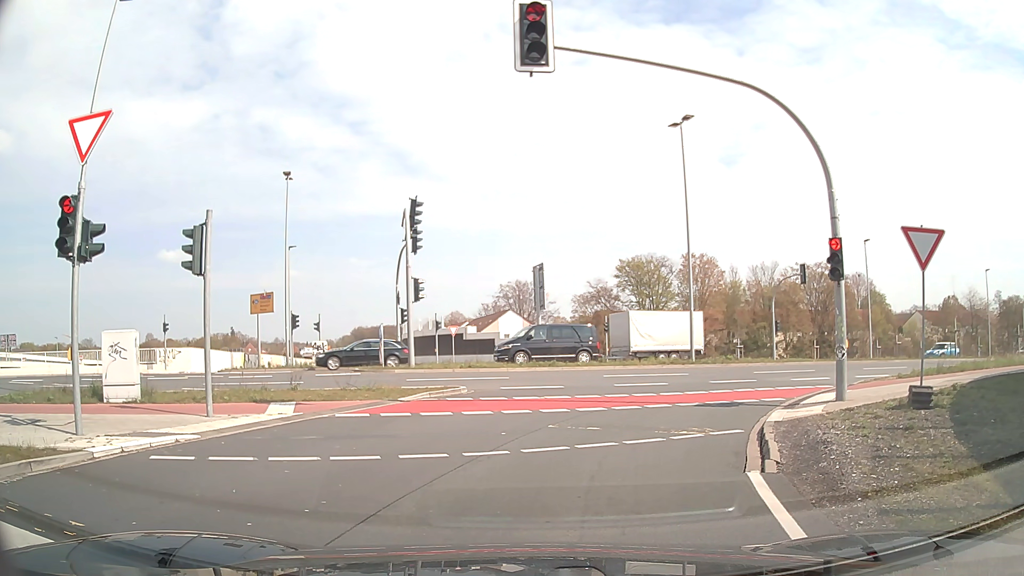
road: trunk_link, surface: asphalt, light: Day
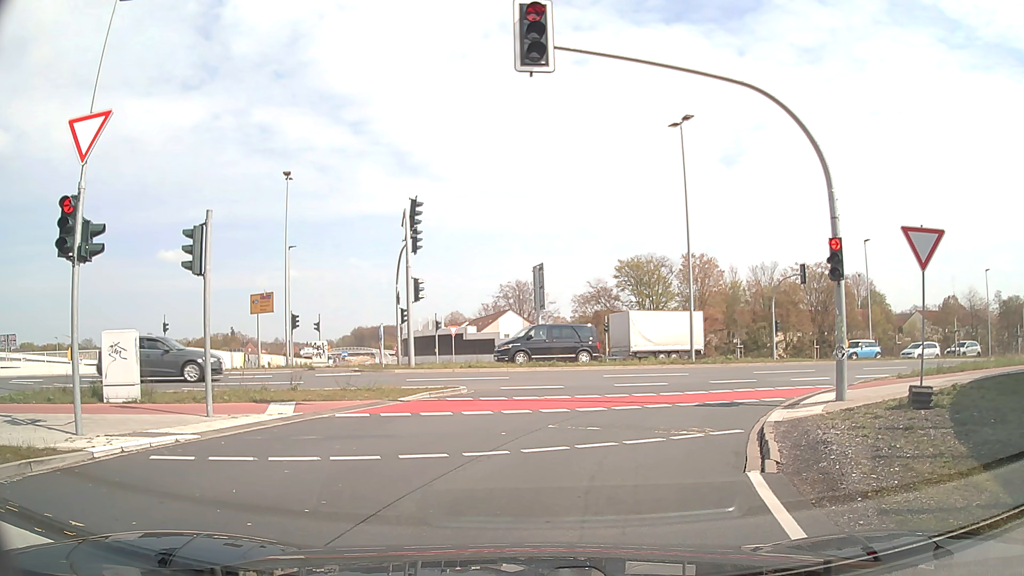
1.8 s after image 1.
(0.0, 0.0) m; 0°
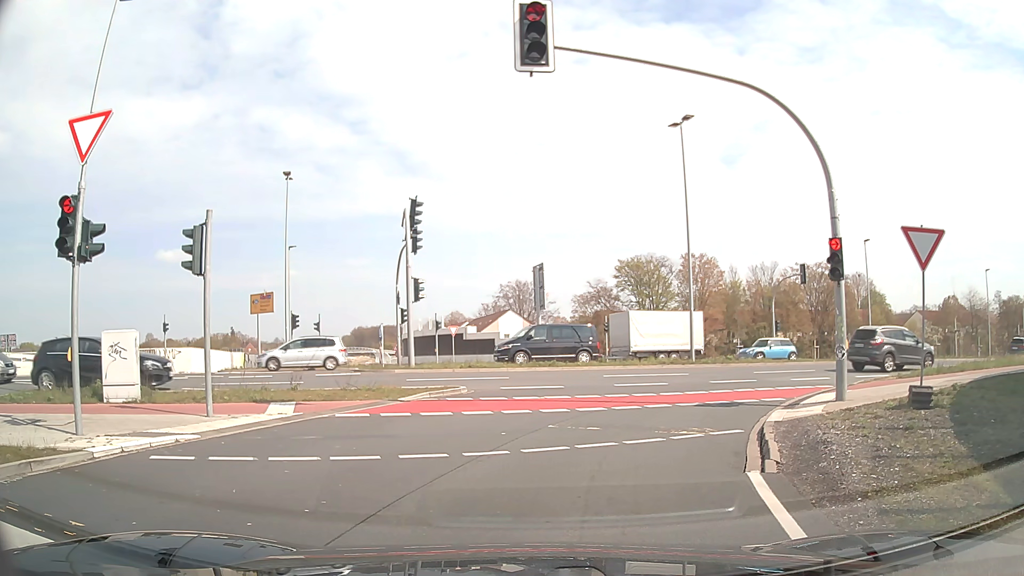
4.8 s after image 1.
(0.0, 0.0) m; 0°
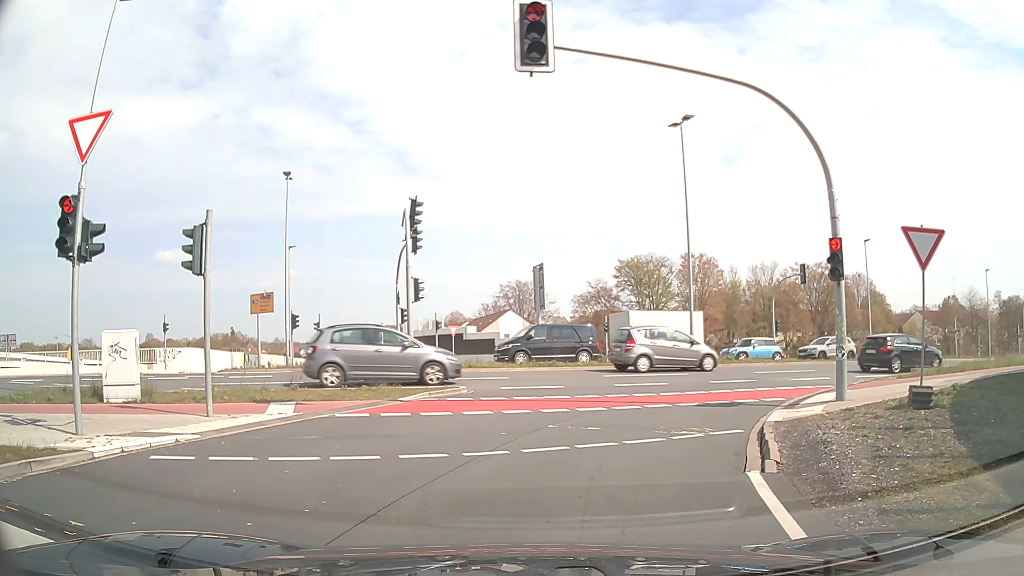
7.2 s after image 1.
(0.0, 0.0) m; 0°
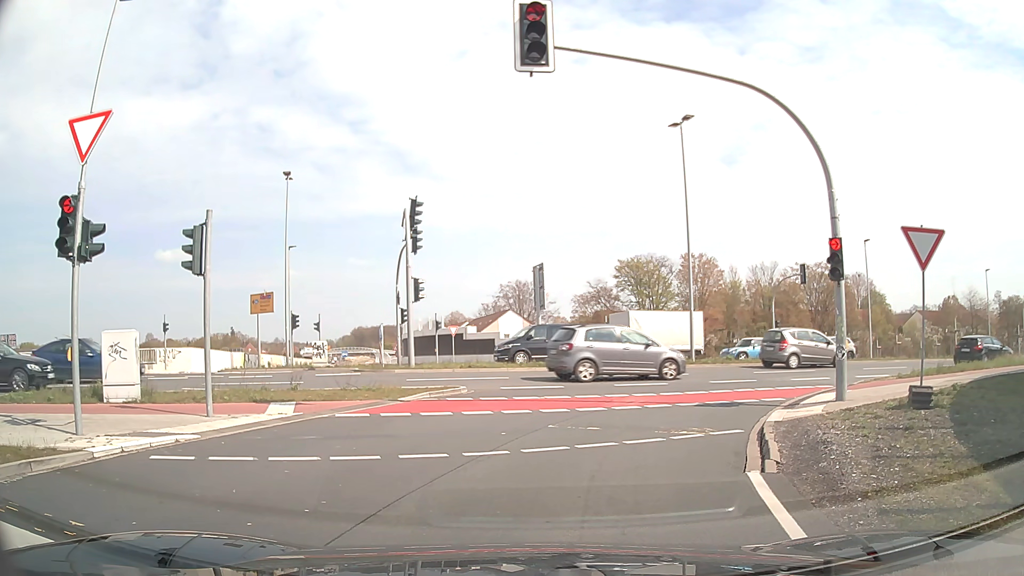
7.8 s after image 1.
(0.0, 0.0) m; 0°
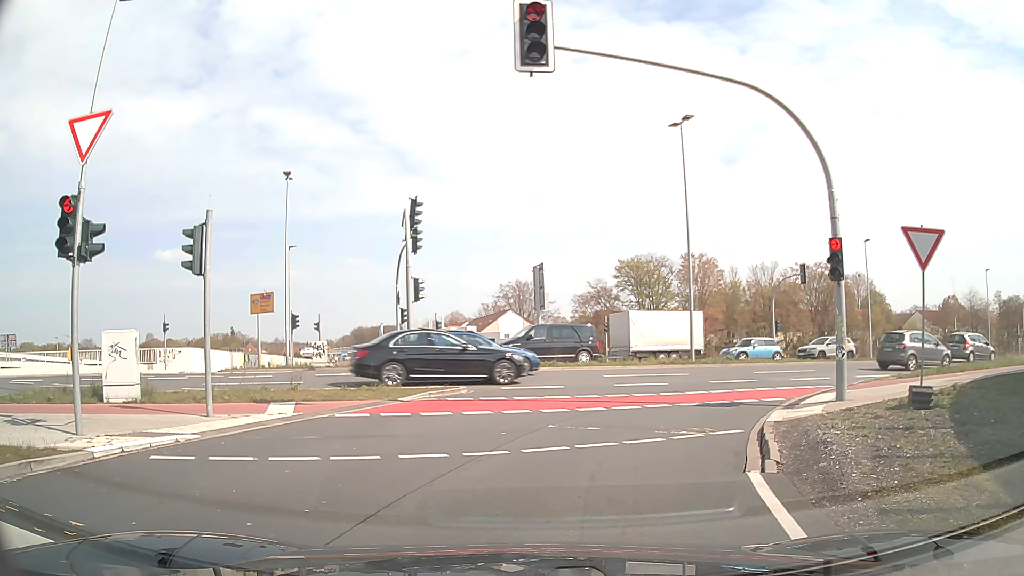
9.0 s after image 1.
(0.0, 0.0) m; 0°
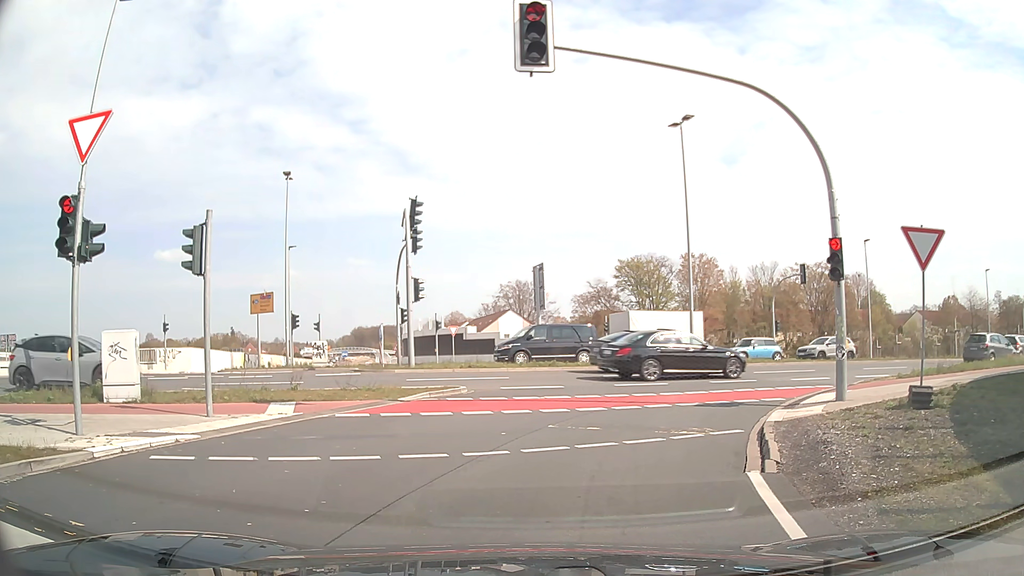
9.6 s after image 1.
(0.0, 0.0) m; 0°
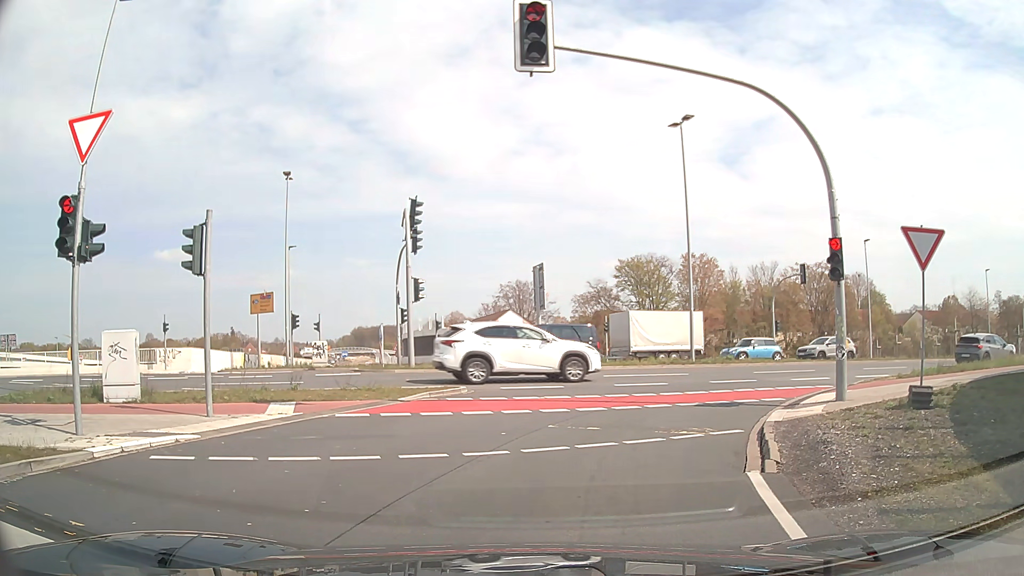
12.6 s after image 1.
(0.0, 0.0) m; 0°
(+1, +10) (+5, +19) (+13, +25) (+22, +29) (+32, +32) (+41, +36) (+51, +39) (+60, +43) (+69, +47) (+78, +51) m
